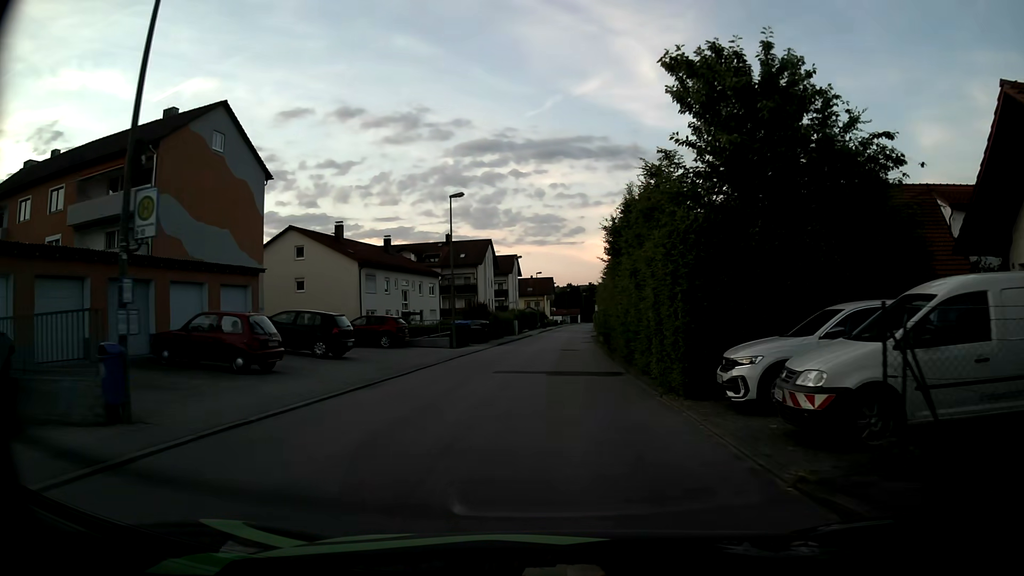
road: unclassified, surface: asphalt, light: Day
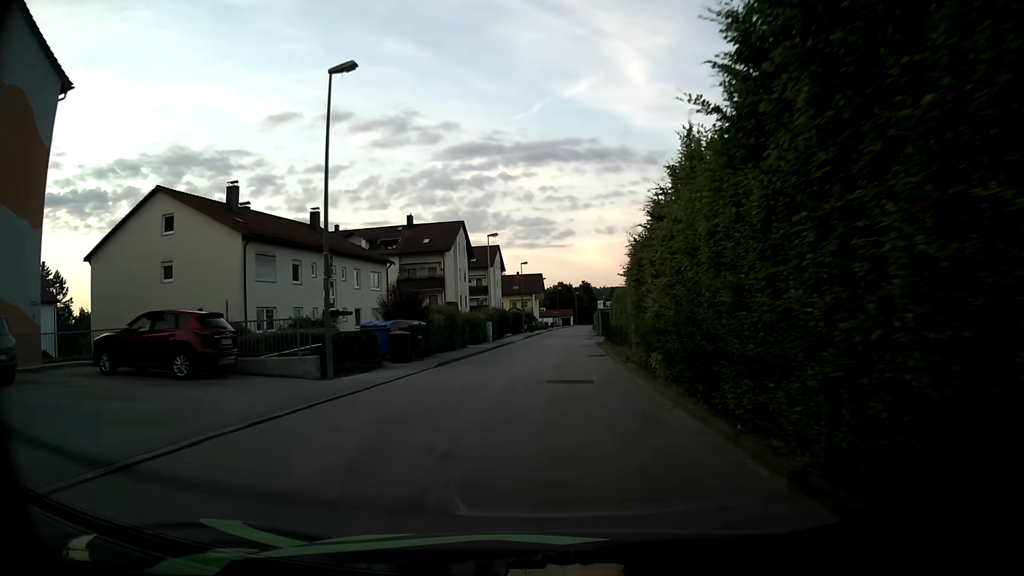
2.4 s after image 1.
(+0.2, +19.2) m; +1°
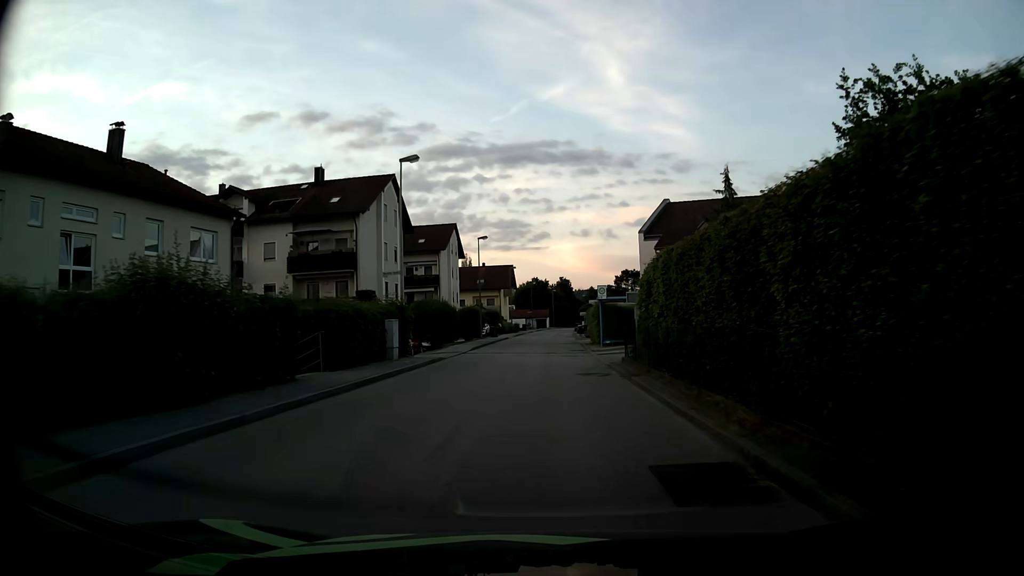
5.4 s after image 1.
(+0.6, +23.9) m; +2°
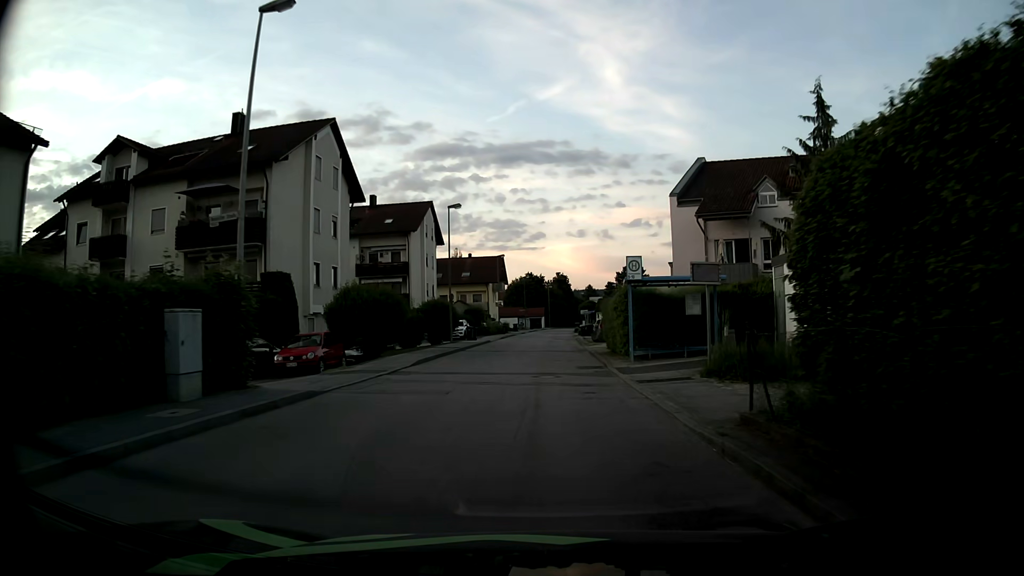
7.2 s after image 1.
(+0.1, +14.3) m; +1°
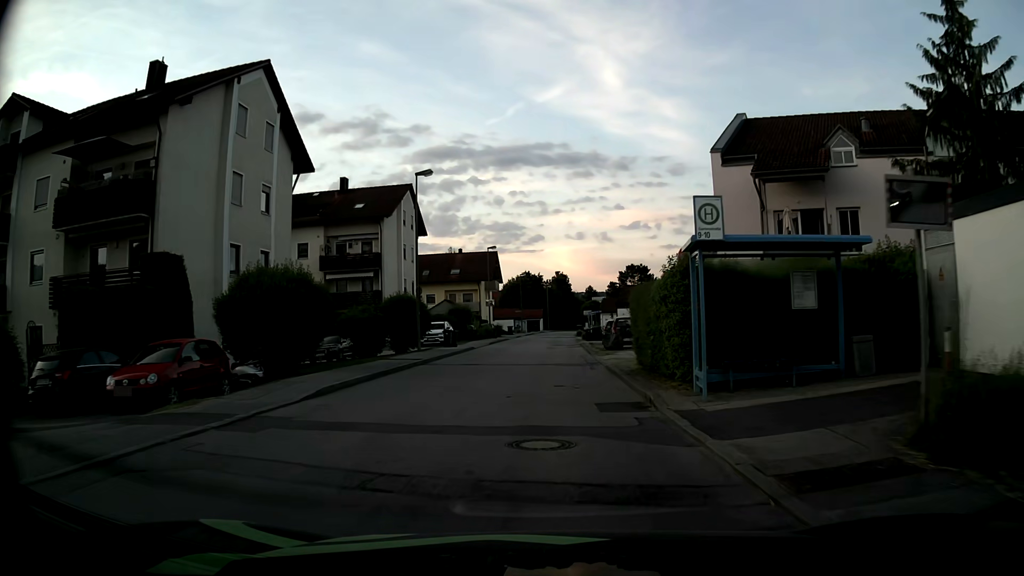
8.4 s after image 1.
(0.0, +9.6) m; 0°
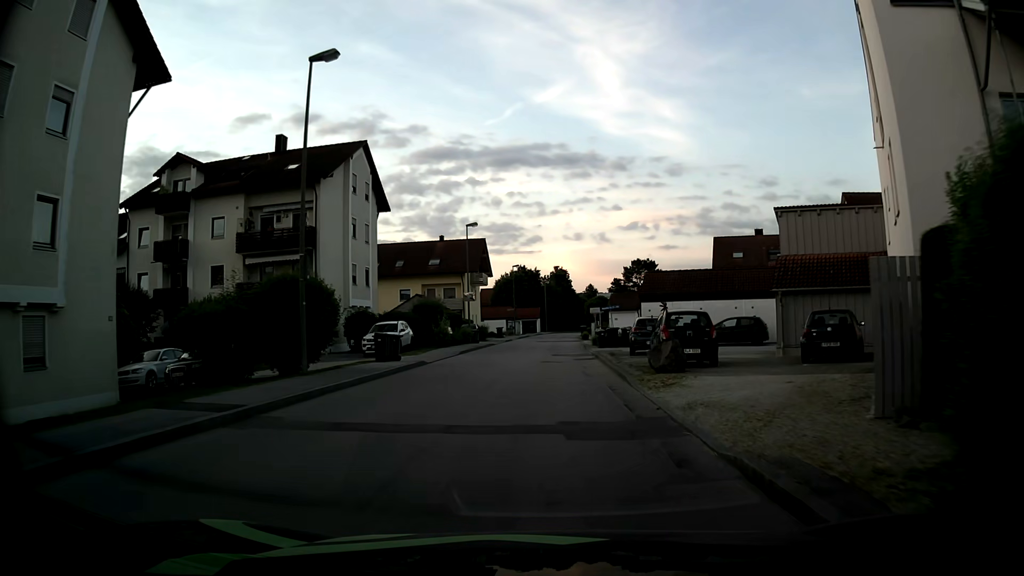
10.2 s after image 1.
(+0.1, +14.3) m; +1°
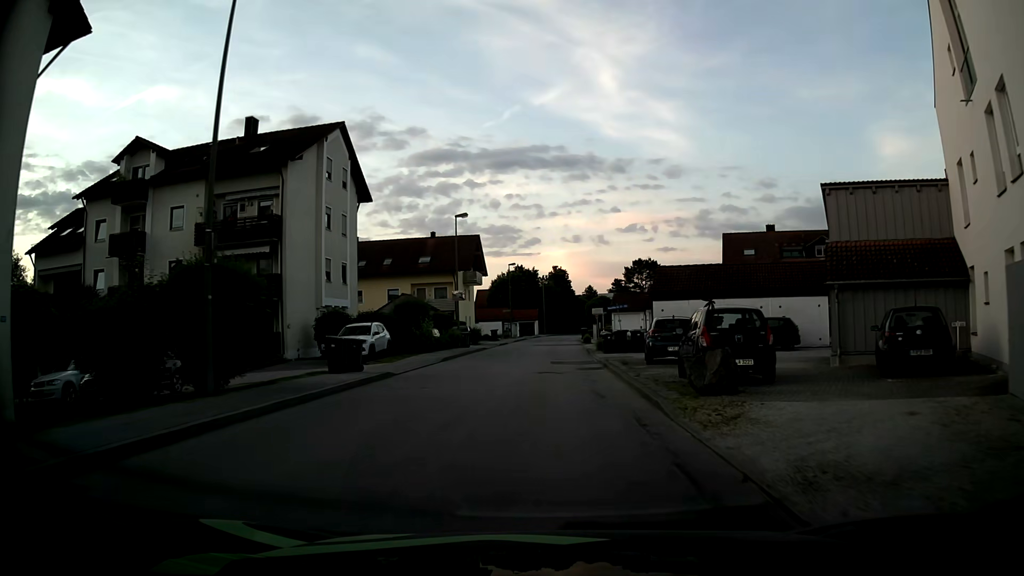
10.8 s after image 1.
(0.0, +4.8) m; 0°
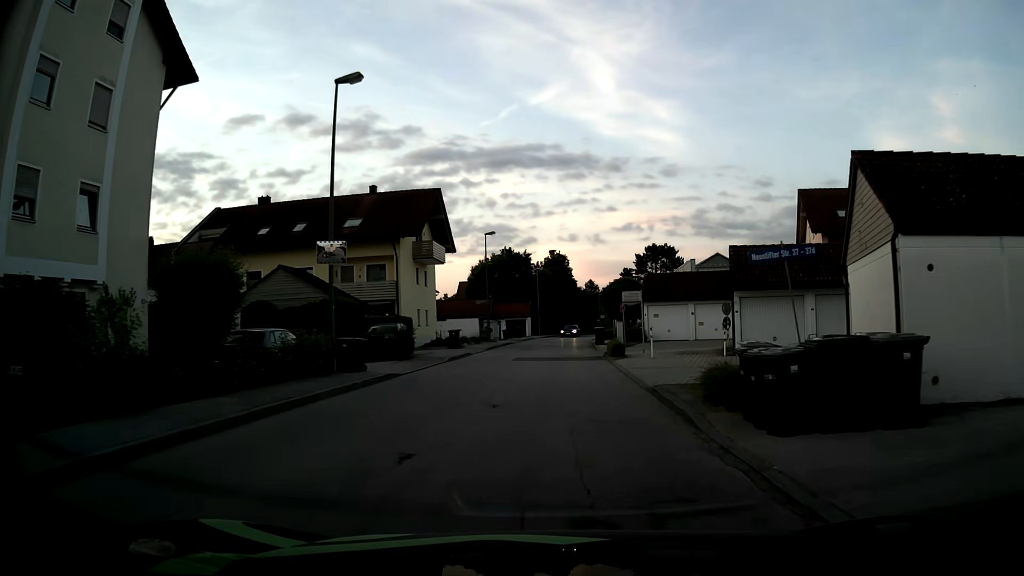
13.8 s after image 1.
(-0.1, +23.9) m; 0°
(0, +10) (0, +20) (0, +30) (+1, +40) (+1, +50) (+1, +60) (+2, +70) (+4, +80) (+6, +90) (+8, +99) m
